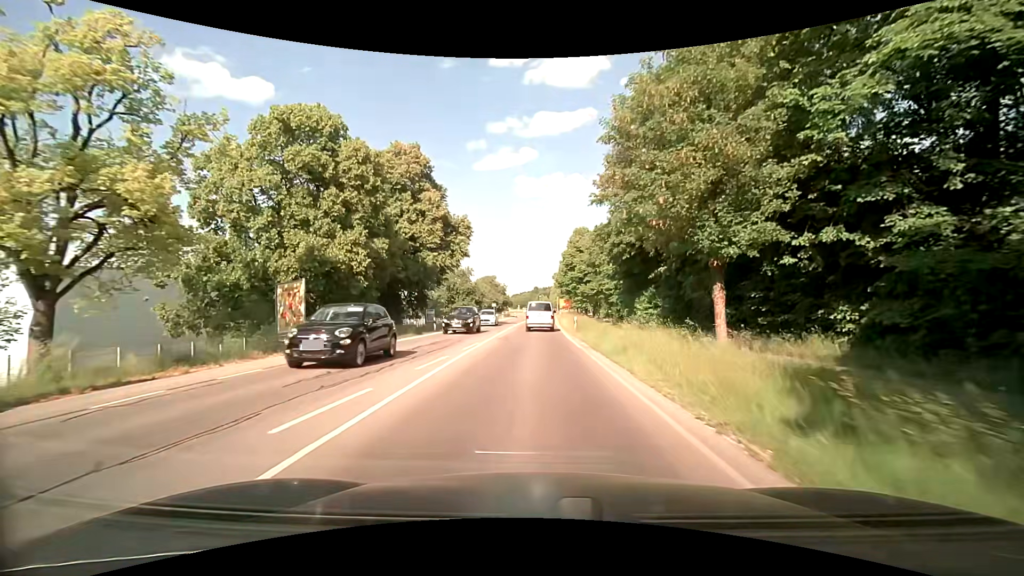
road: secondary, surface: asphalt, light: Day
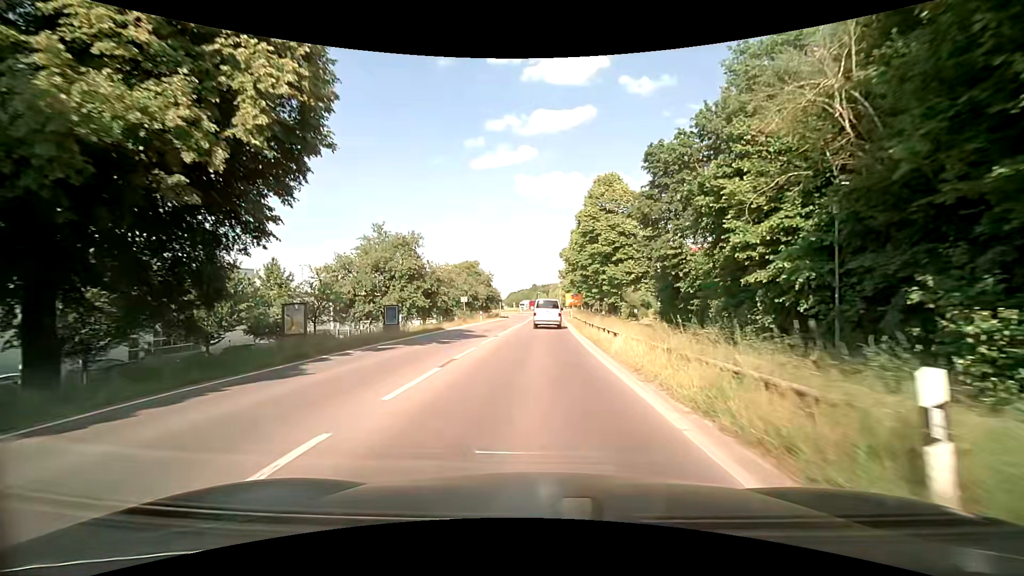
(0.0, +30.4) m; 0°
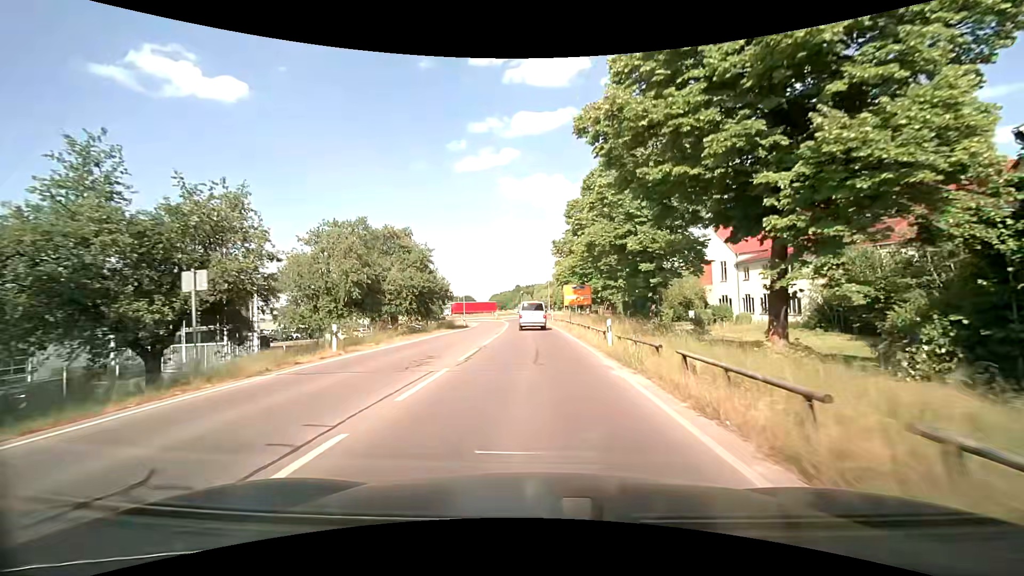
(+0.7, +35.7) m; +2°
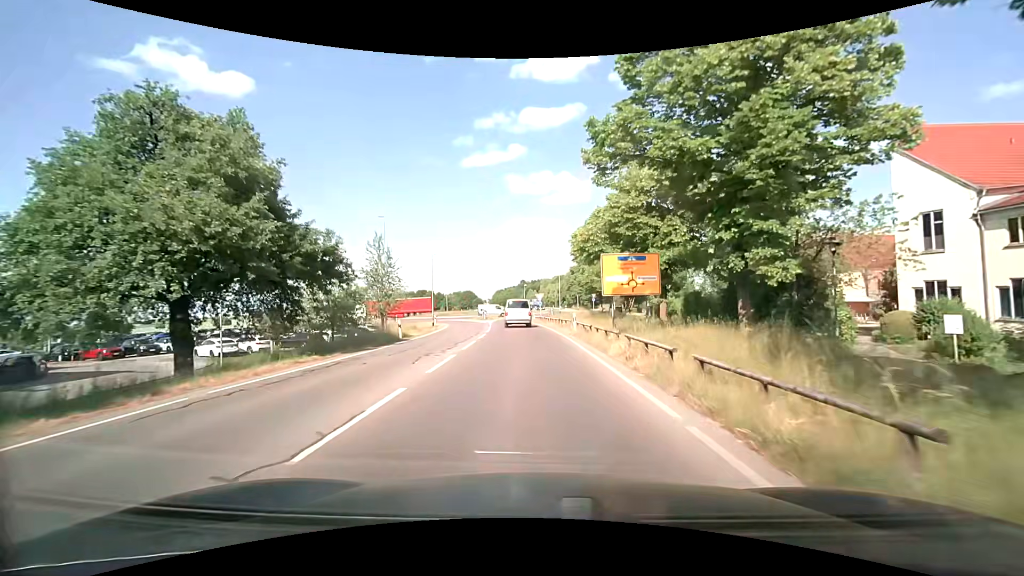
(-0.2, +27.0) m; -1°
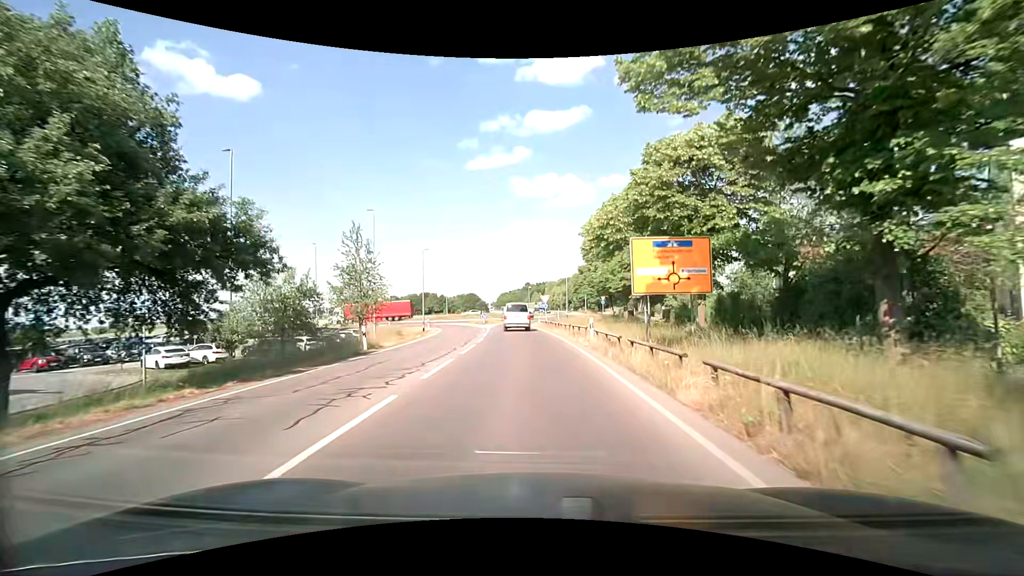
(-0.1, +6.4) m; -1°
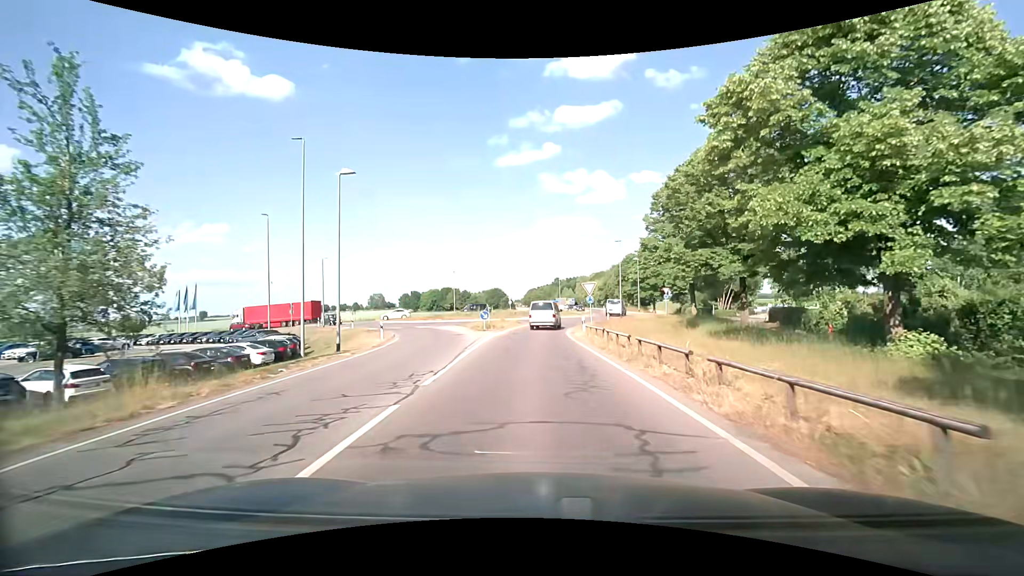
(-0.6, +24.8) m; -3°
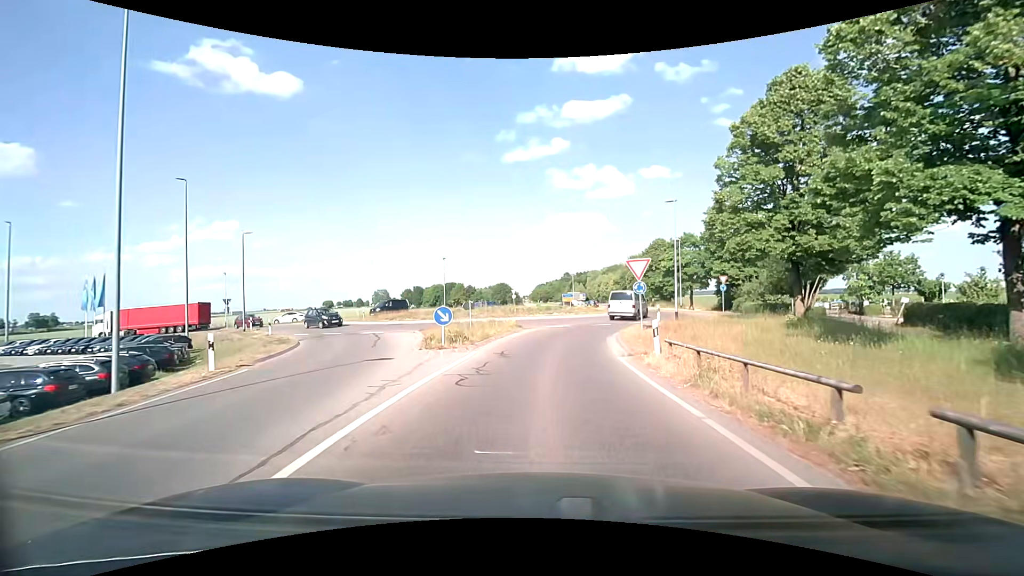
(-0.1, +16.2) m; -1°
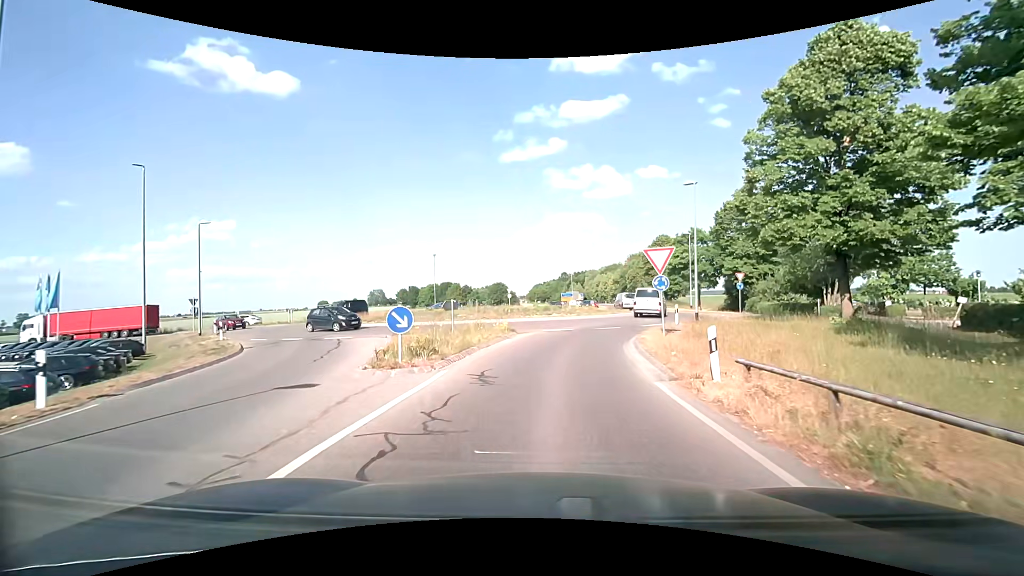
(0.0, +4.5) m; 0°
(0, +10) (+2, +20) (+5, +29) (+9, +38) (+11, +48) (+10, +58) (+10, +68) (+12, +78) (+14, +88) (+15, +98) m
